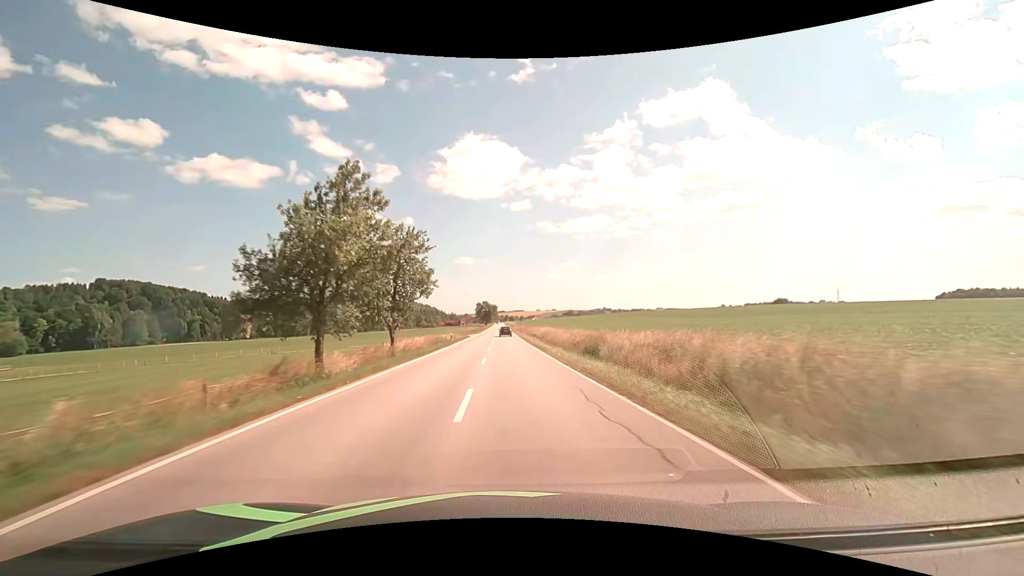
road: secondary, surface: asphalt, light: Day
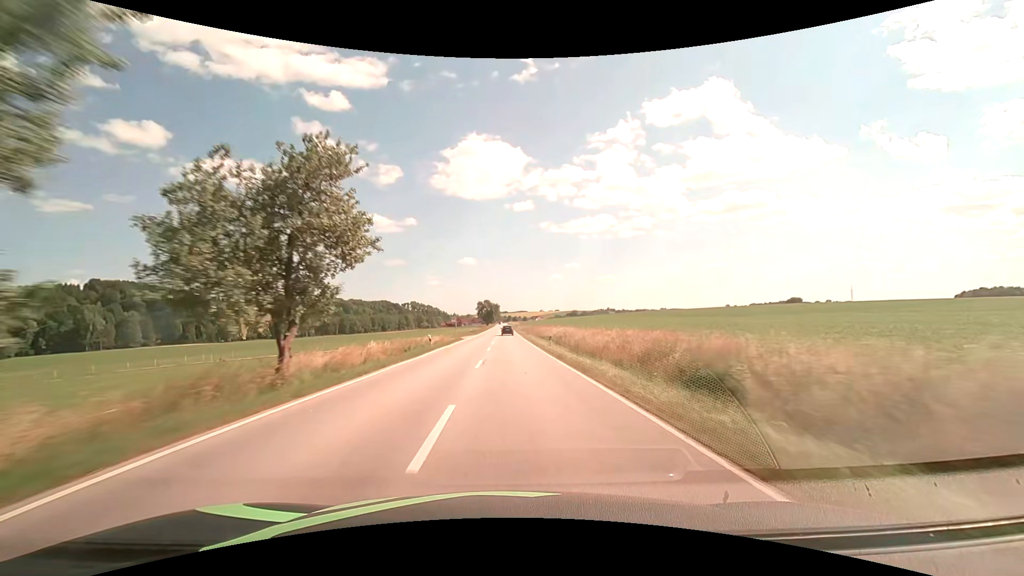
(0.0, +14.9) m; 0°
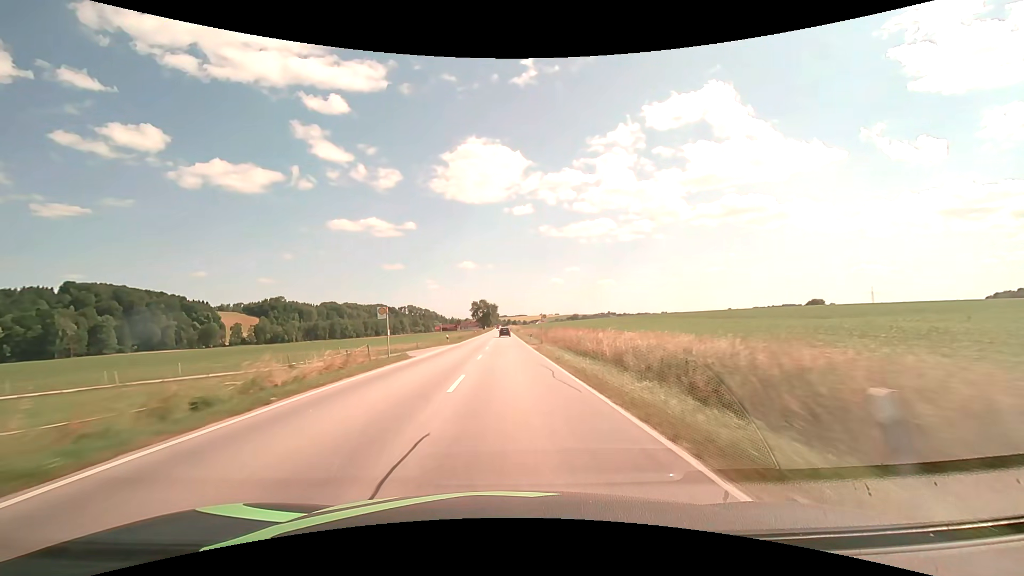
(0.0, +30.2) m; 0°
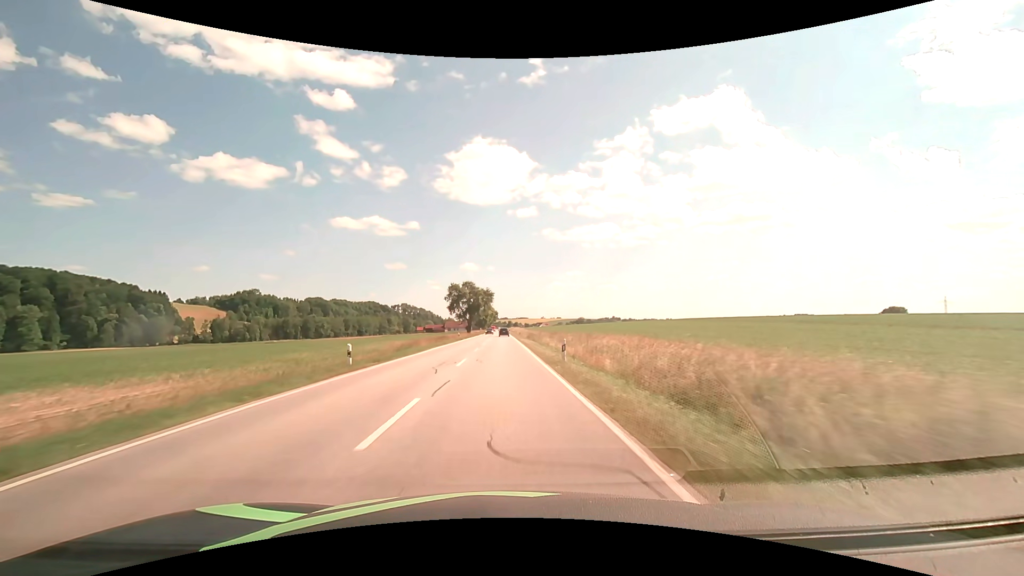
(-0.3, +76.9) m; 0°
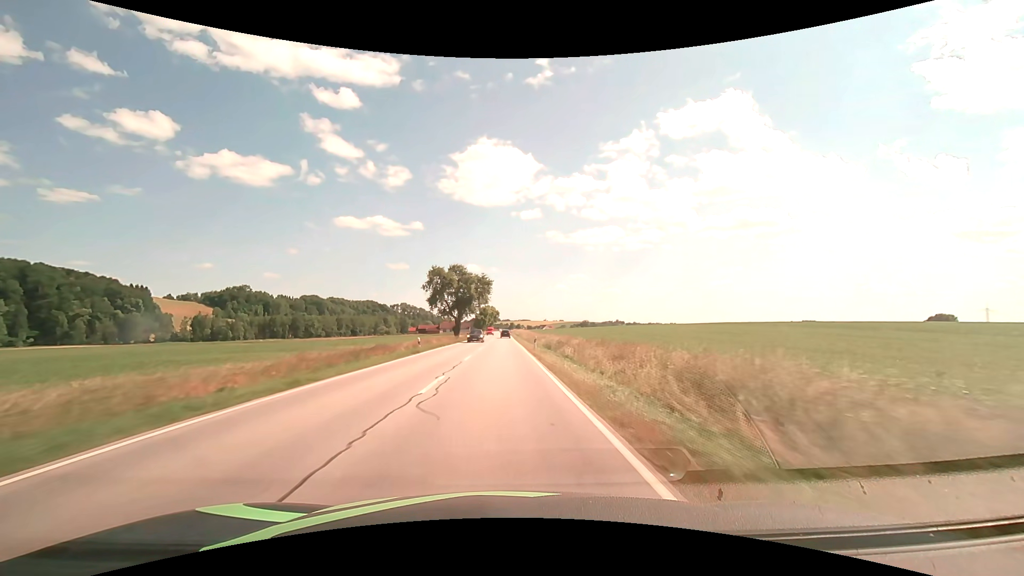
(-0.1, +31.1) m; 0°
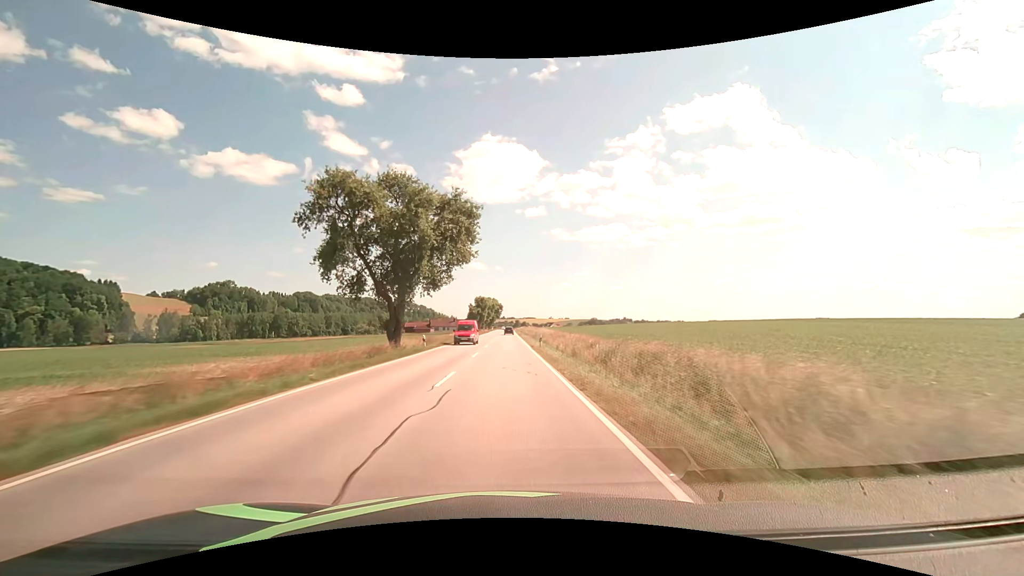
(-0.2, +46.9) m; 0°
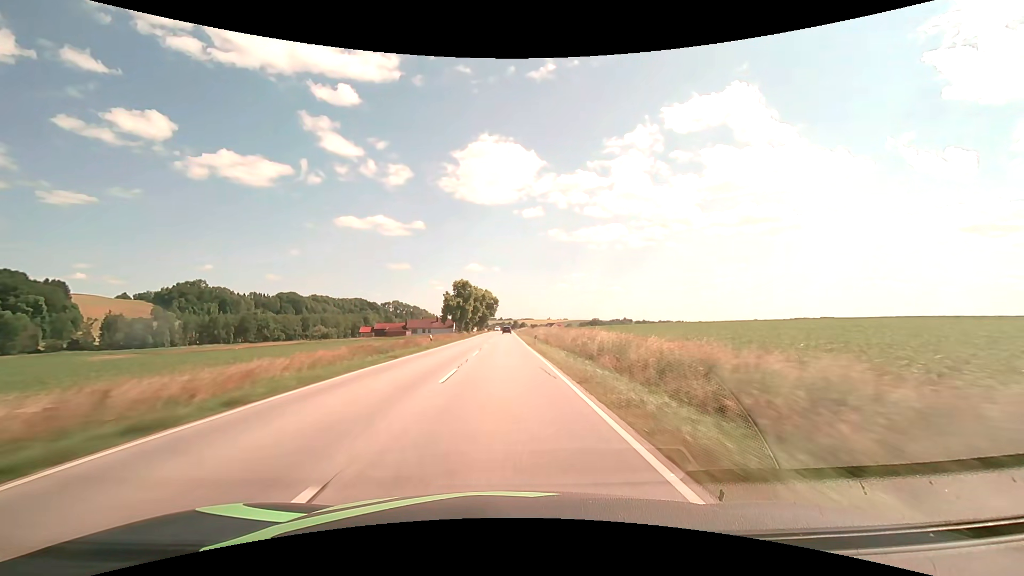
(+0.2, +47.1) m; 0°
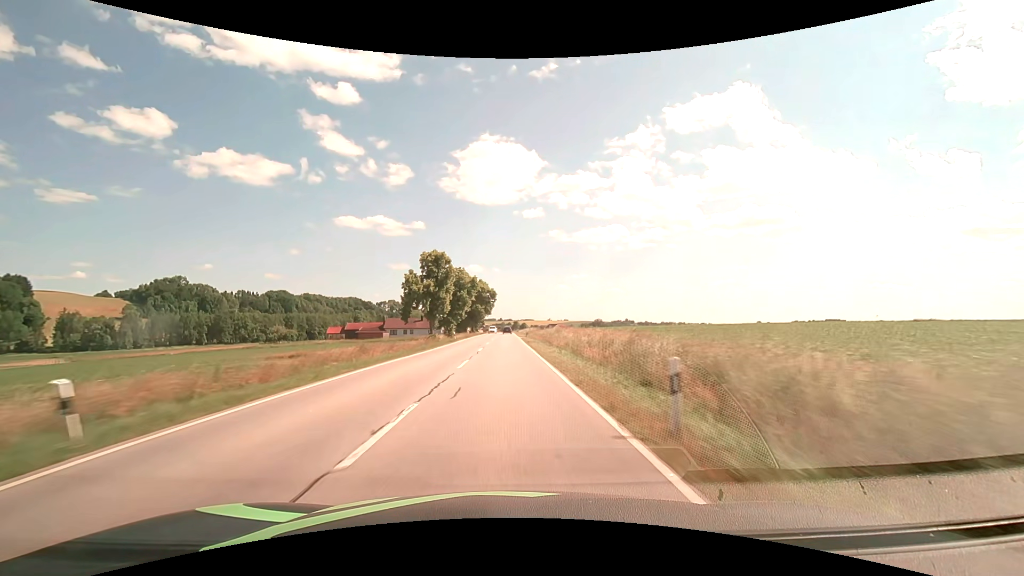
(0.0, +31.5) m; 0°
(0, +10) (0, +20) (0, +30) (0, +40) (0, +50) (0, +60) (0, +70) (0, +80) (0, +90) (0, +100) m
